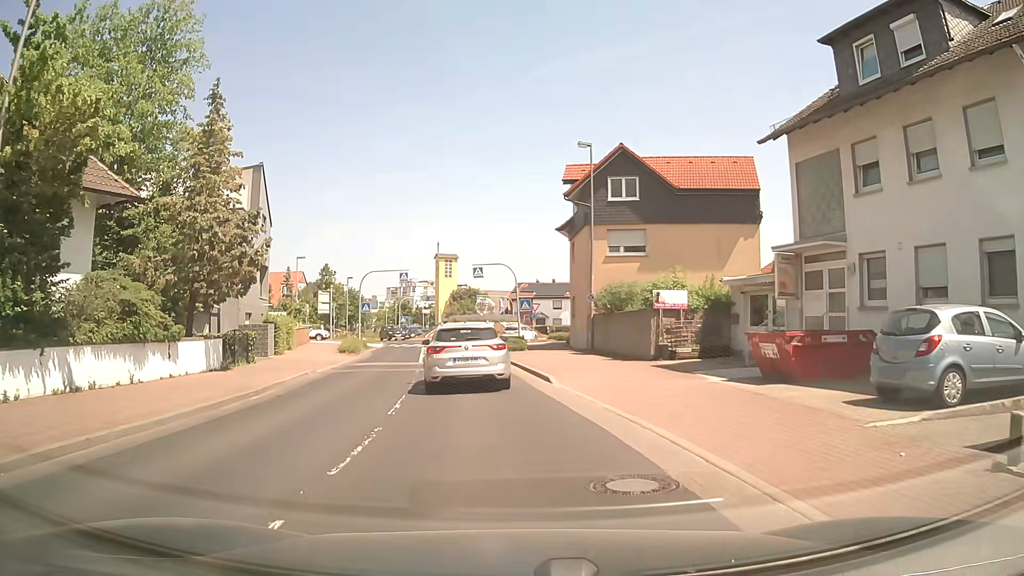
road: secondary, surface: asphalt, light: Day
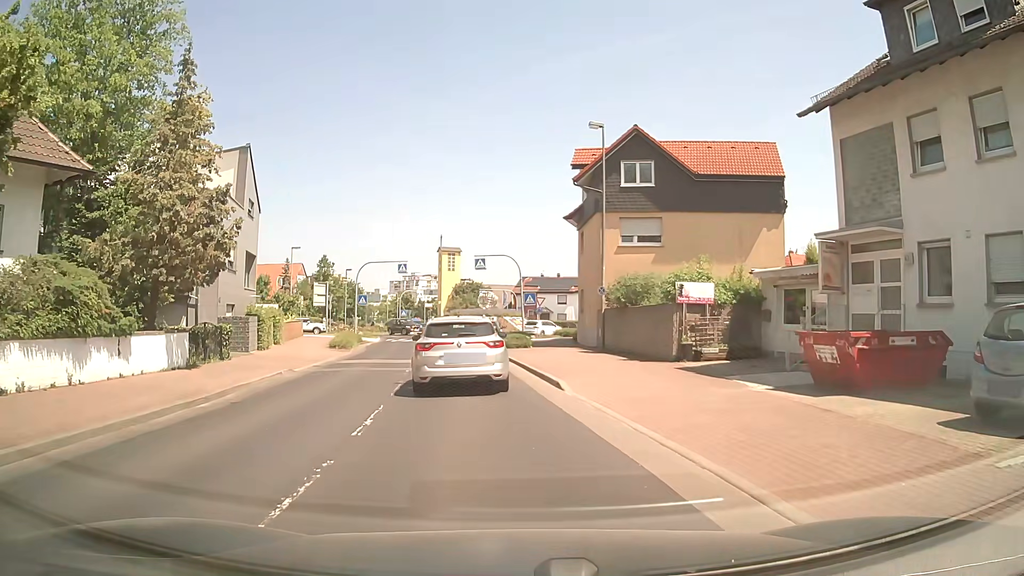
(0.0, +2.6) m; 0°
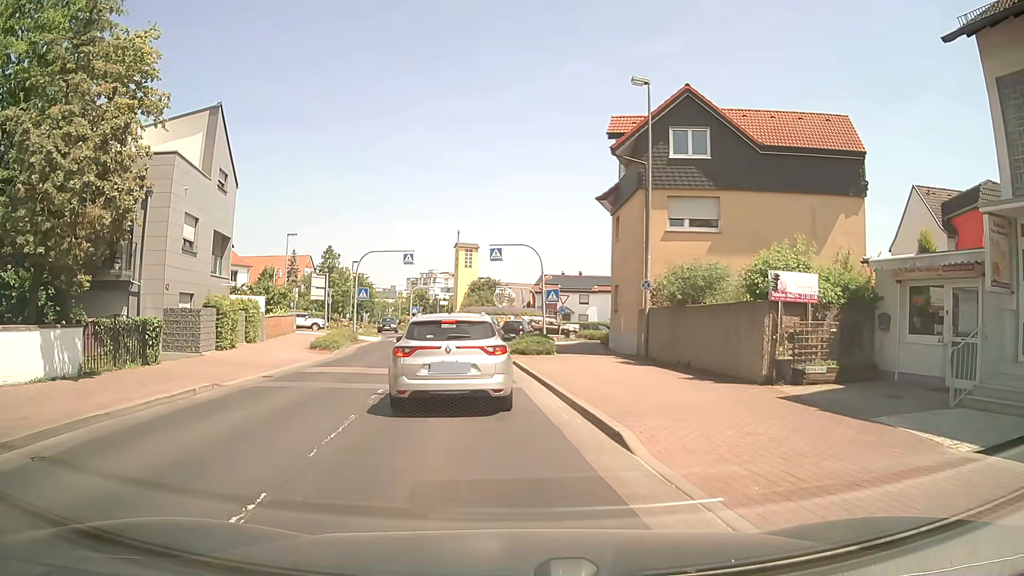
(-0.2, +5.8) m; -1°
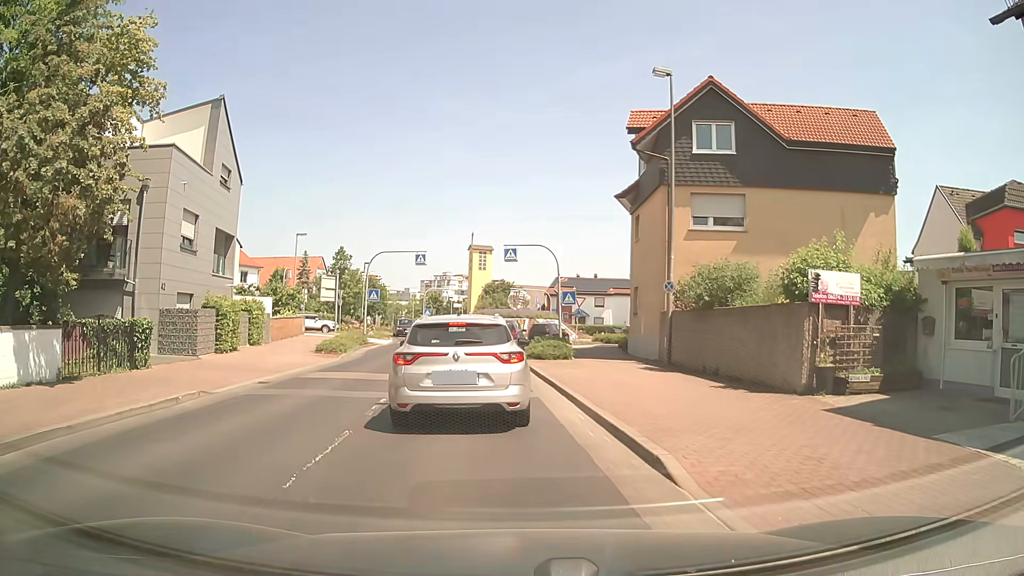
(0.0, +1.2) m; 0°
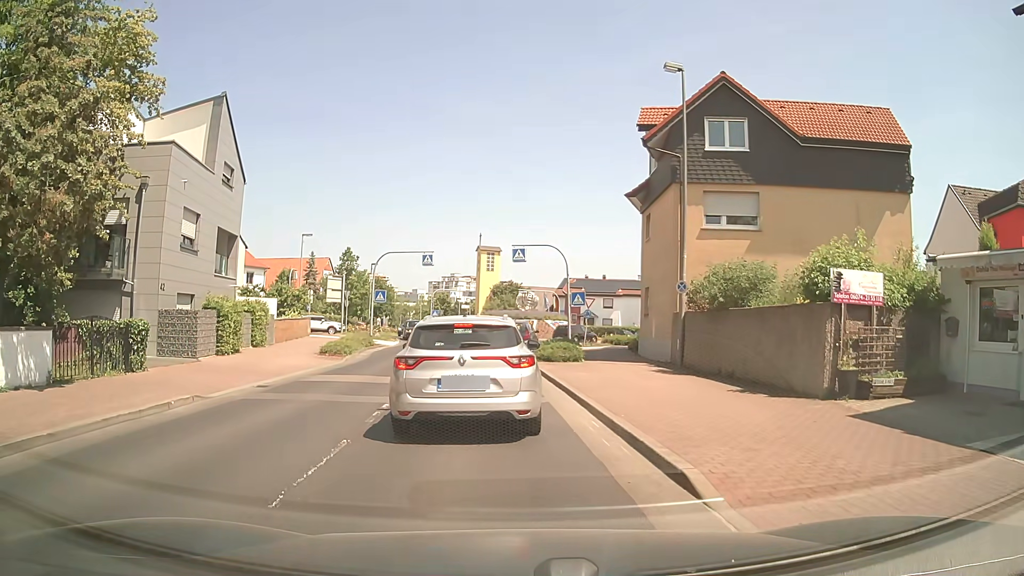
(0.0, +0.6) m; 0°
